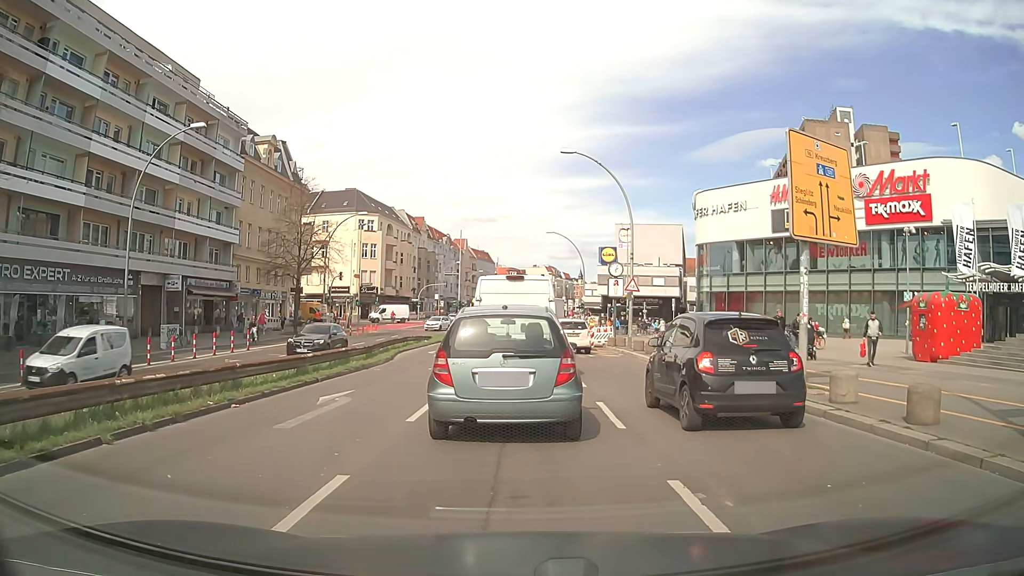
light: Day
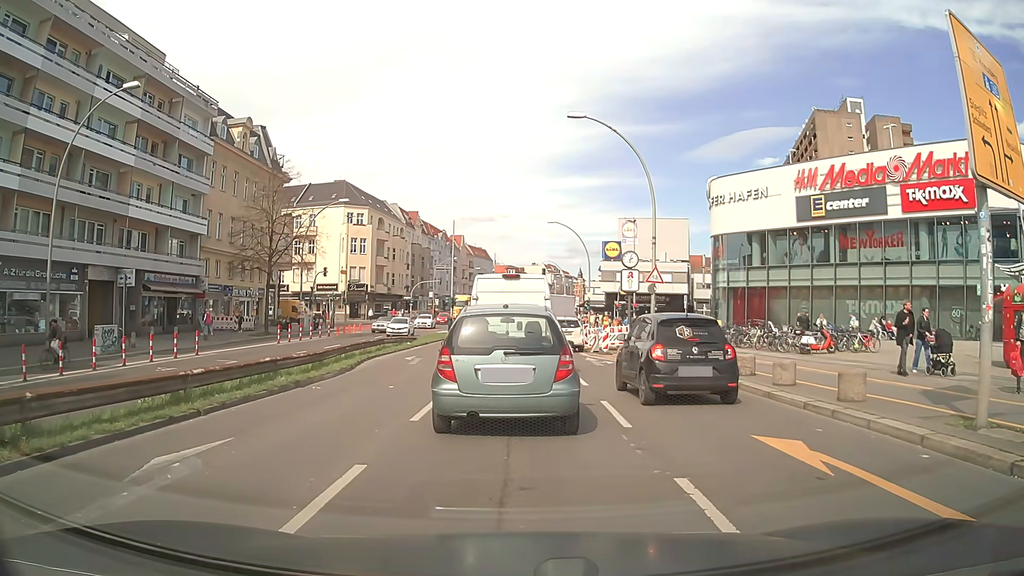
(+0.1, +6.0) m; 0°
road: primary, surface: asphalt
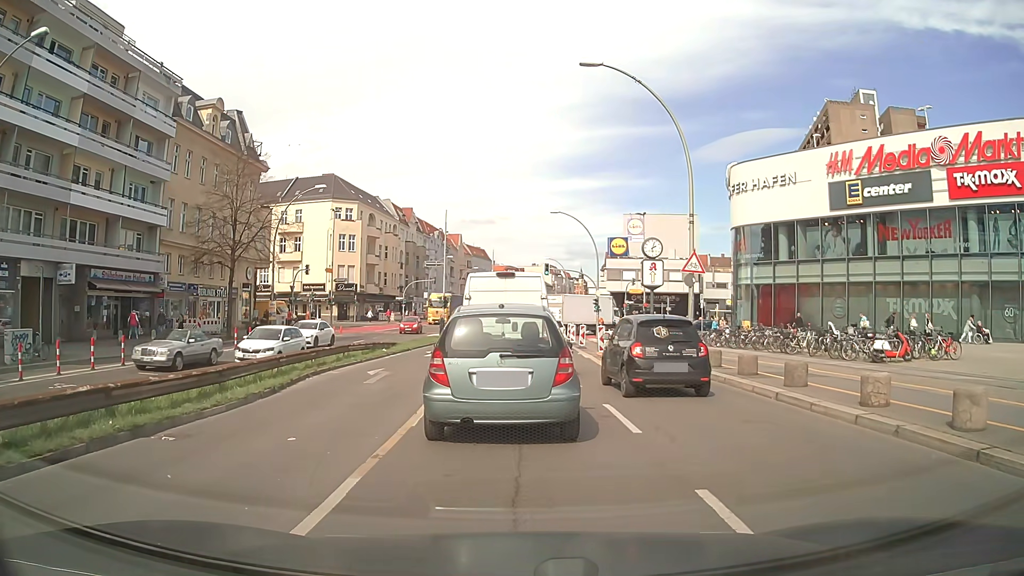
(+0.1, +6.4) m; +1°
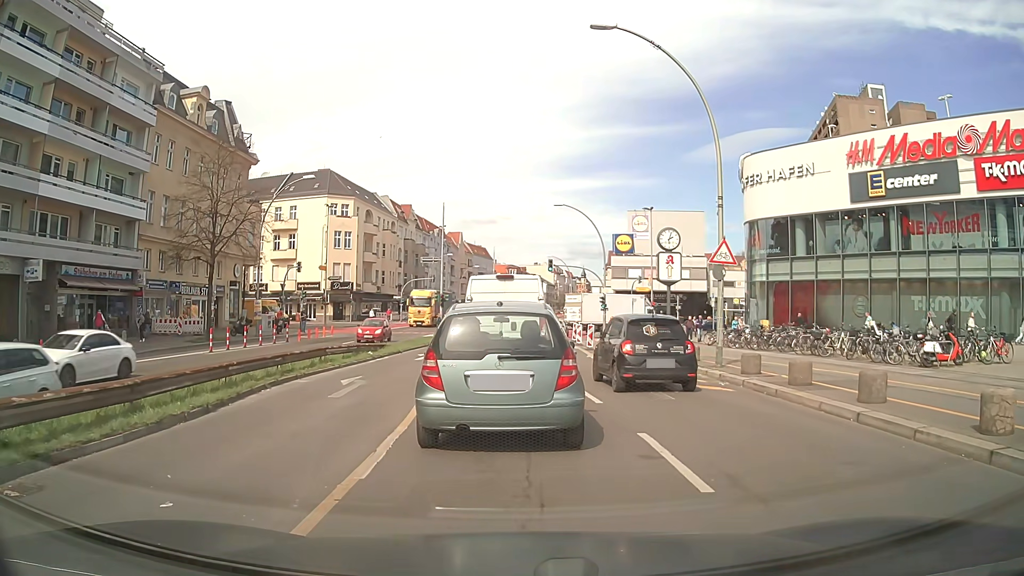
(0.0, +3.1) m; 0°
(0, +10) (0, +20) (0, +30) (0, +40) (0, +50) (0, +60) (0, +70) (0, +80) (0, +90) (0, +100) m
